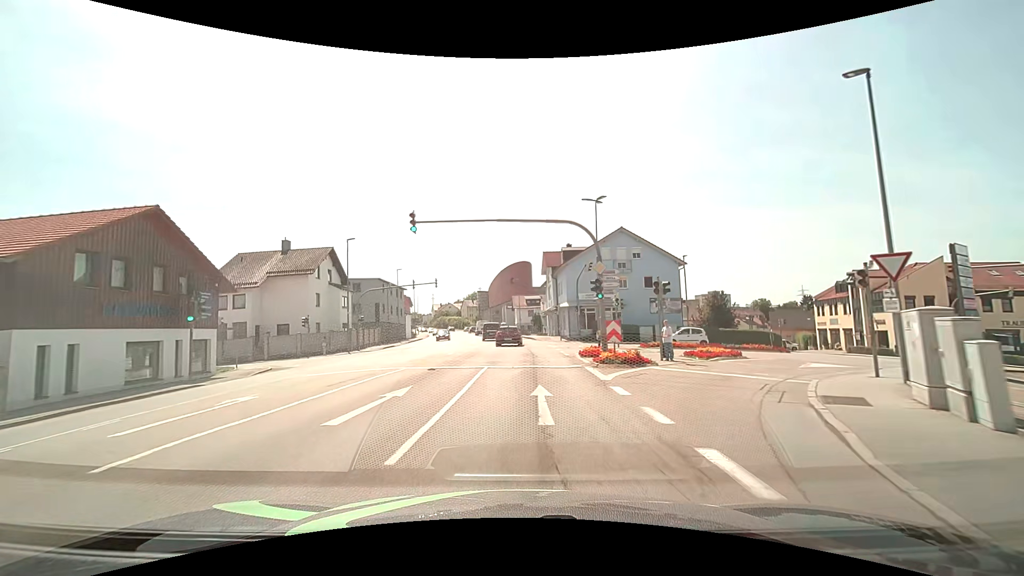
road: tertiary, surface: asphalt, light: Day
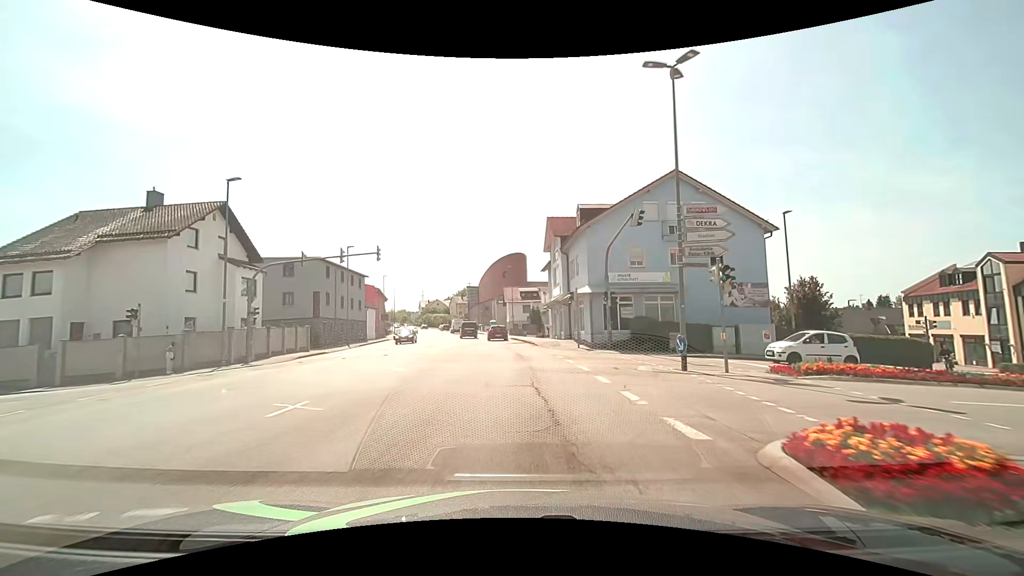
(-0.1, +18.2) m; 0°
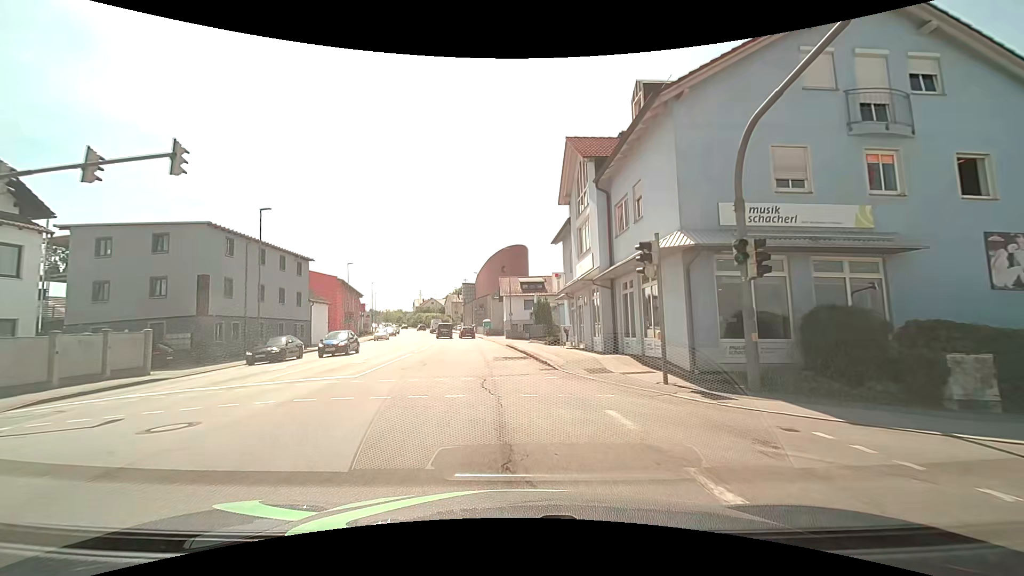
(+0.2, +17.6) m; +1°
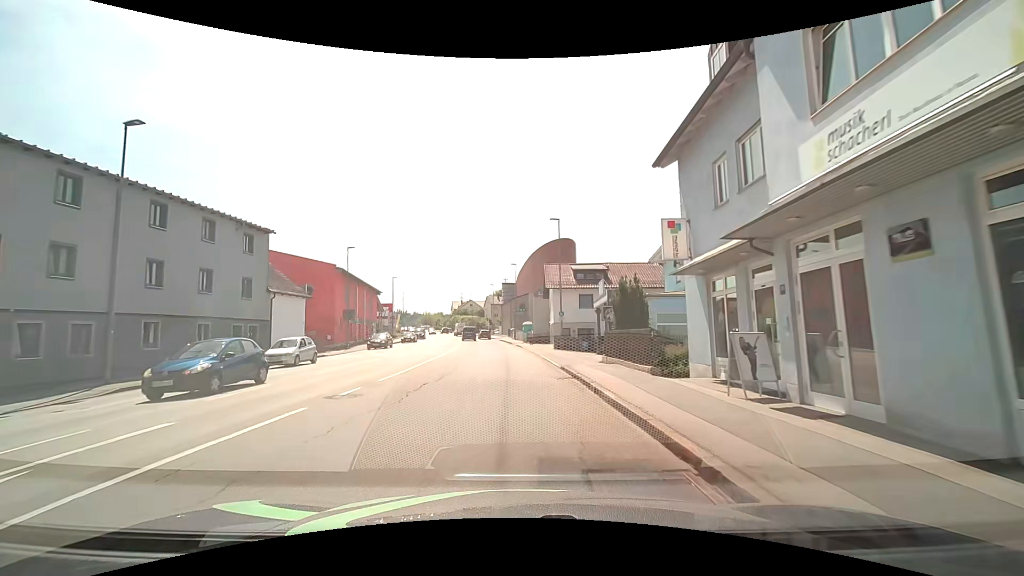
(-0.7, +16.5) m; -6°
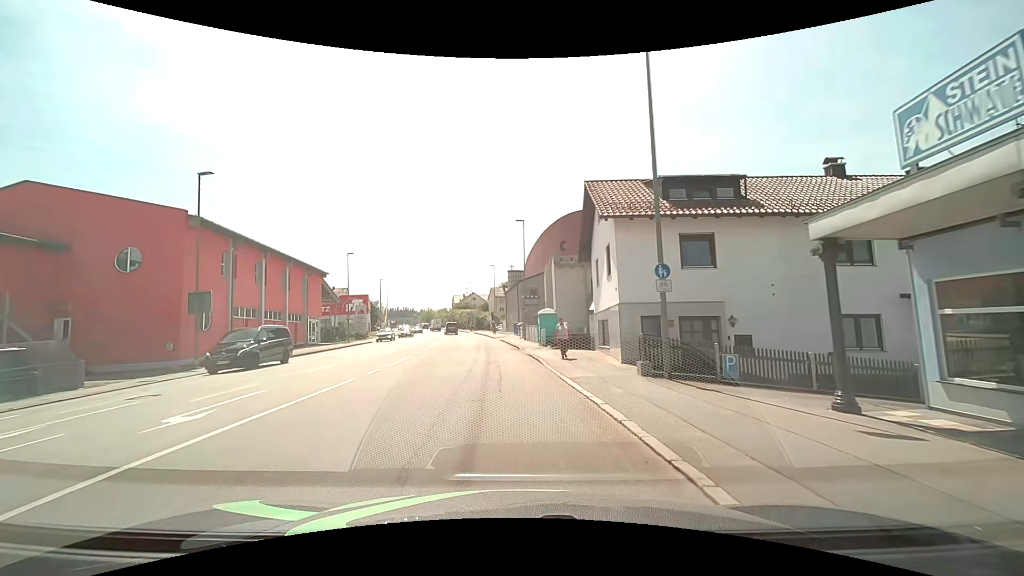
(+0.3, +24.8) m; 0°
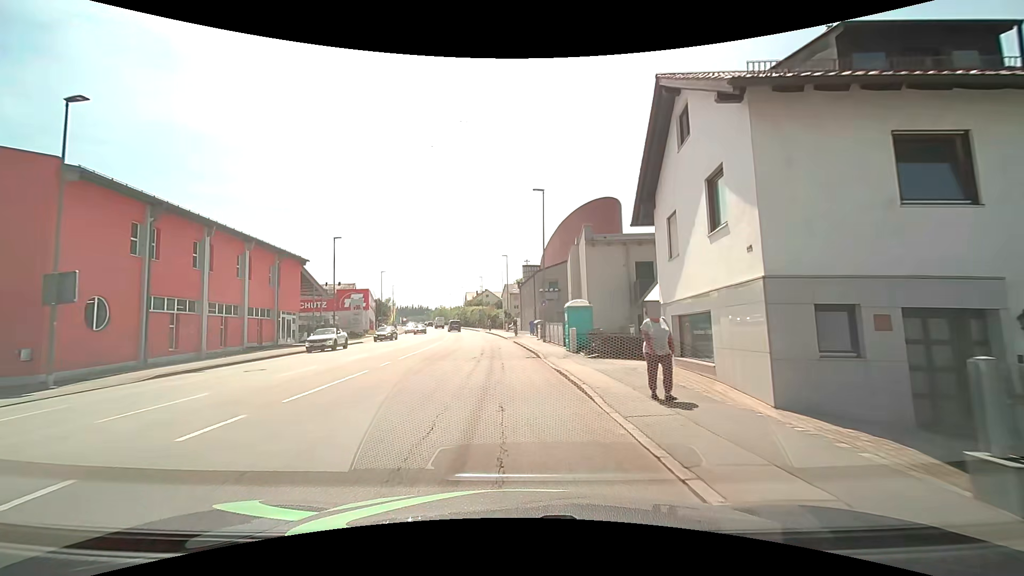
(-0.2, +9.2) m; -2°
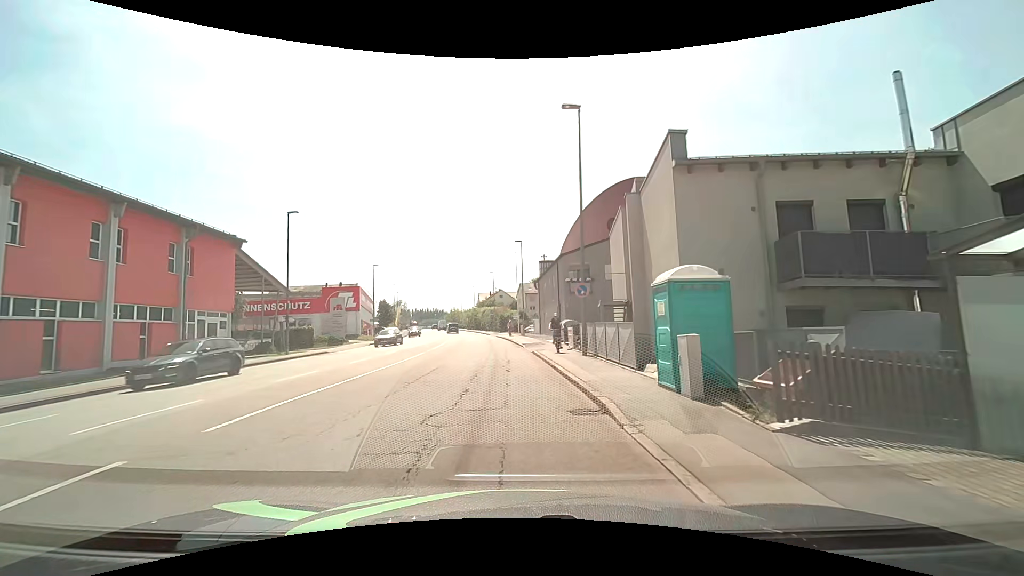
(-0.3, +13.0) m; -1°
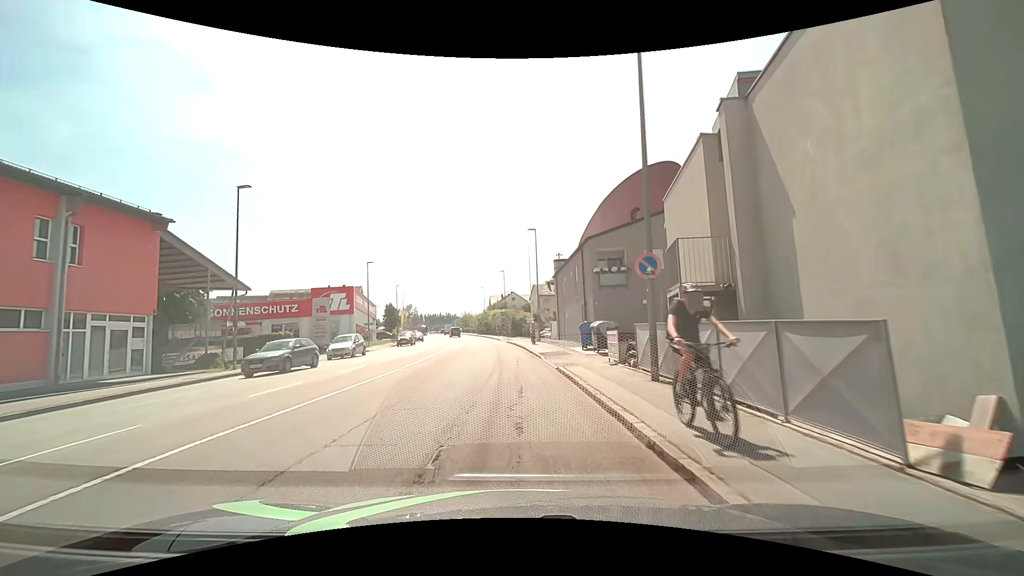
(-0.2, +8.4) m; -2°
(0, +10) (-1, +20) (-1, +30) (-2, +40) (-3, +50) (-4, +60) (-5, +70) (-7, +80) (-8, +89) (-10, +99) m
